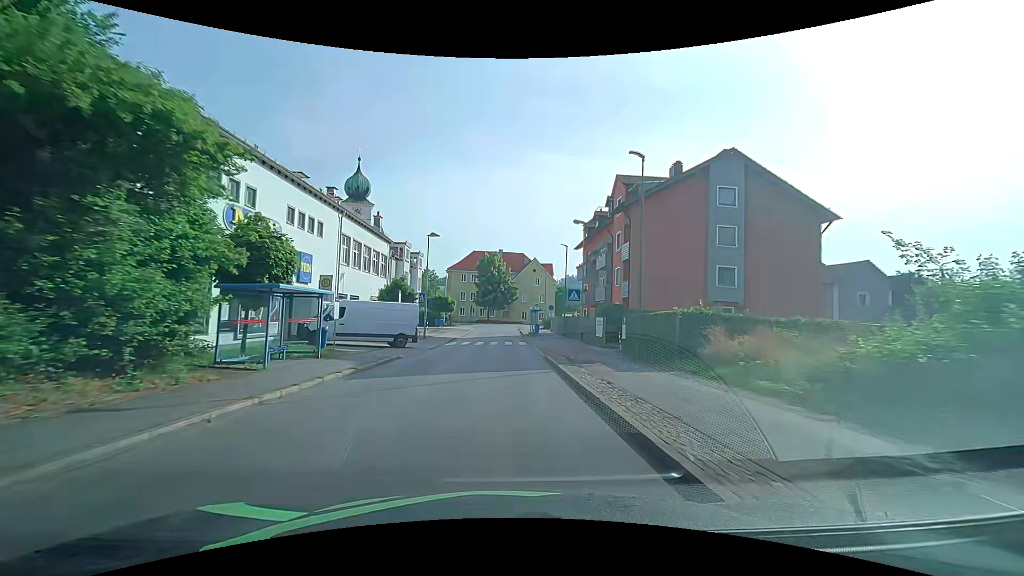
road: unclassified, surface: asphalt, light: Day
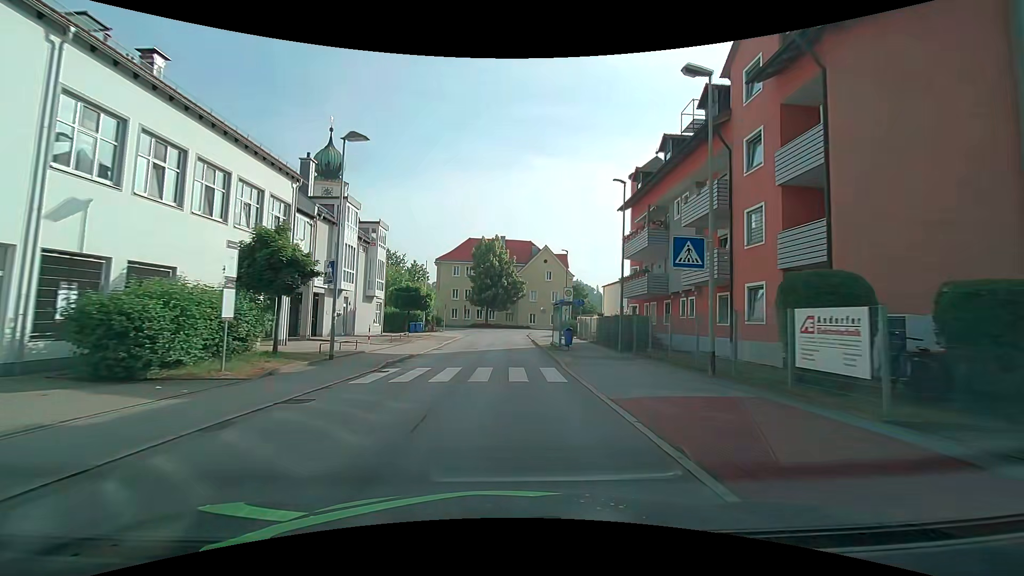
(0.0, +20.9) m; -1°
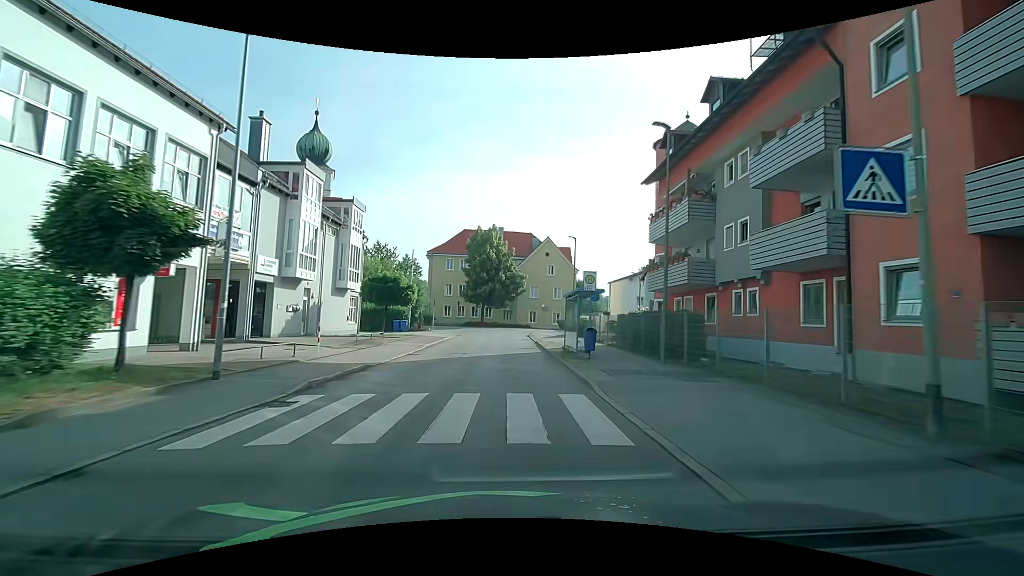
(0.0, +6.7) m; 0°
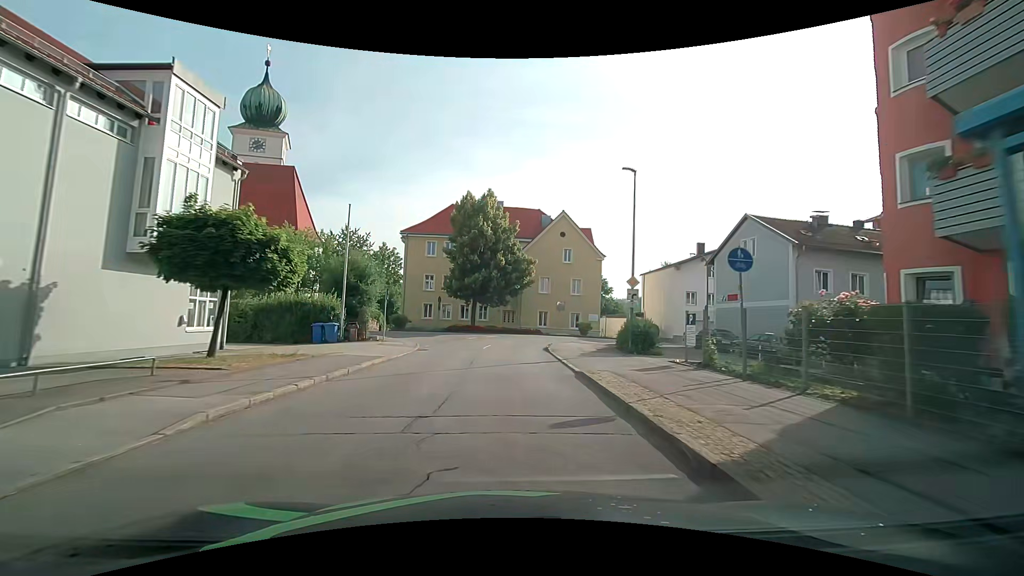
(0.0, +18.9) m; +1°
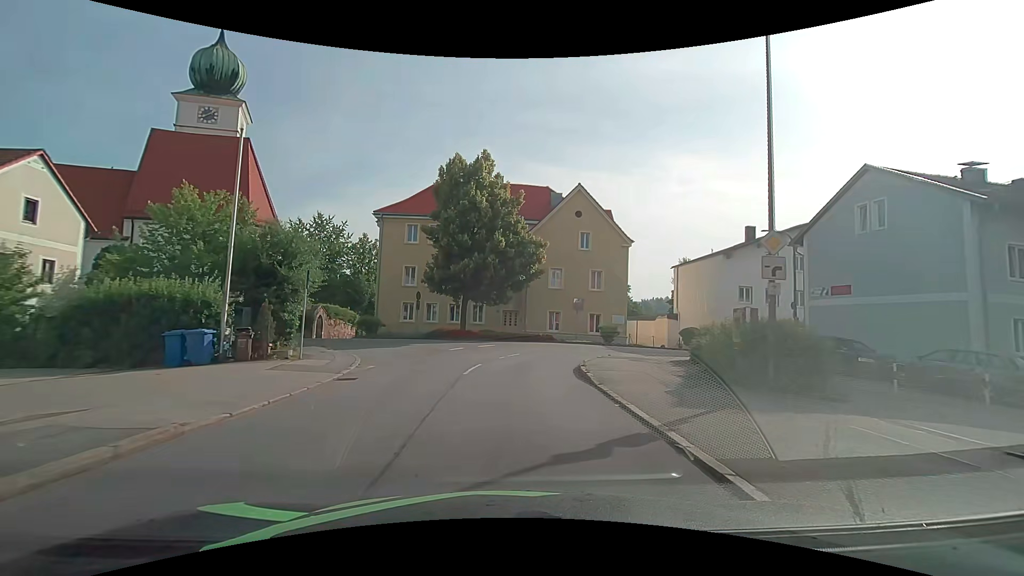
(-0.1, +11.3) m; -1°
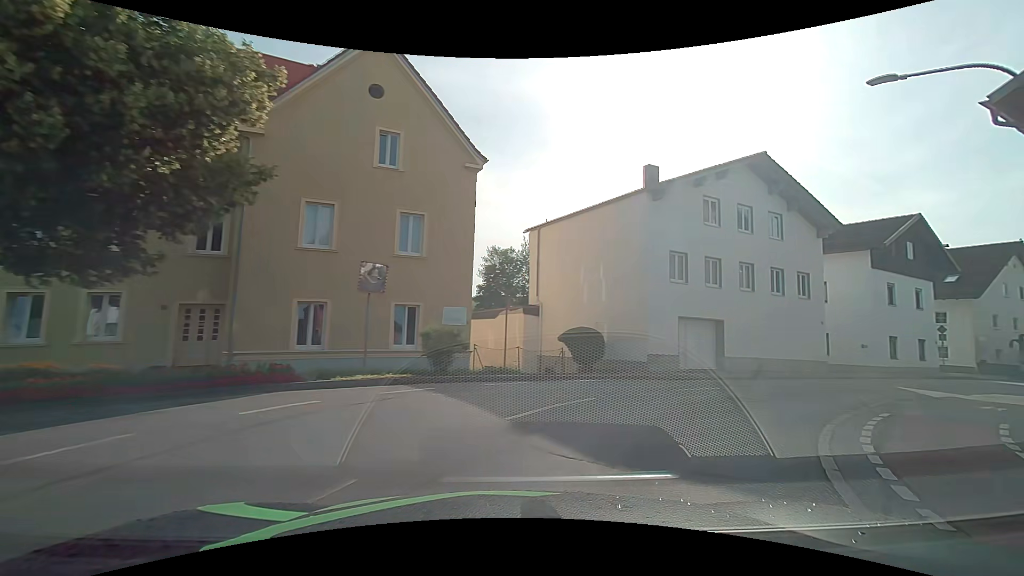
(+1.8, +22.3) m; +23°
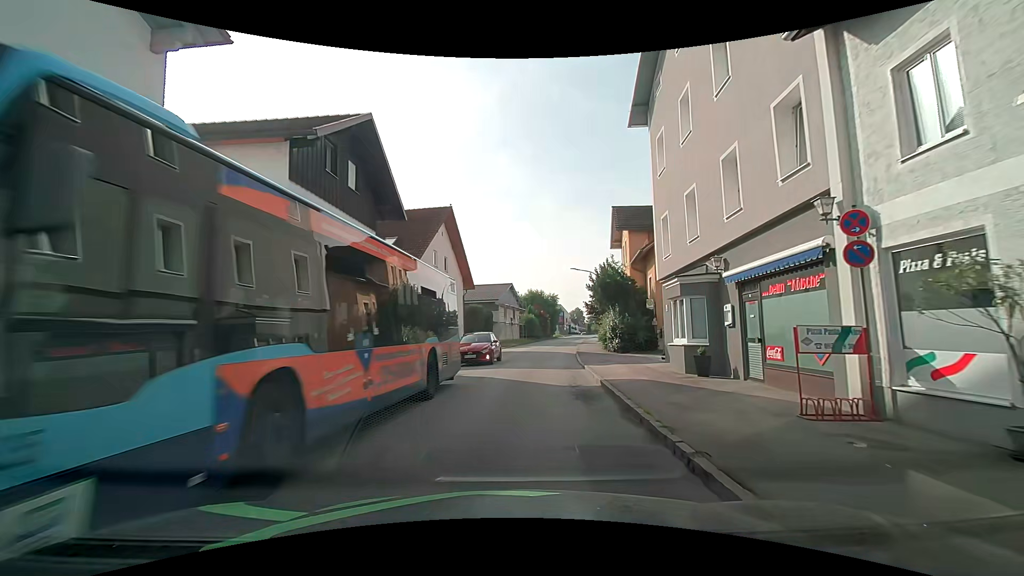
(+11.1, +17.1) m; +58°
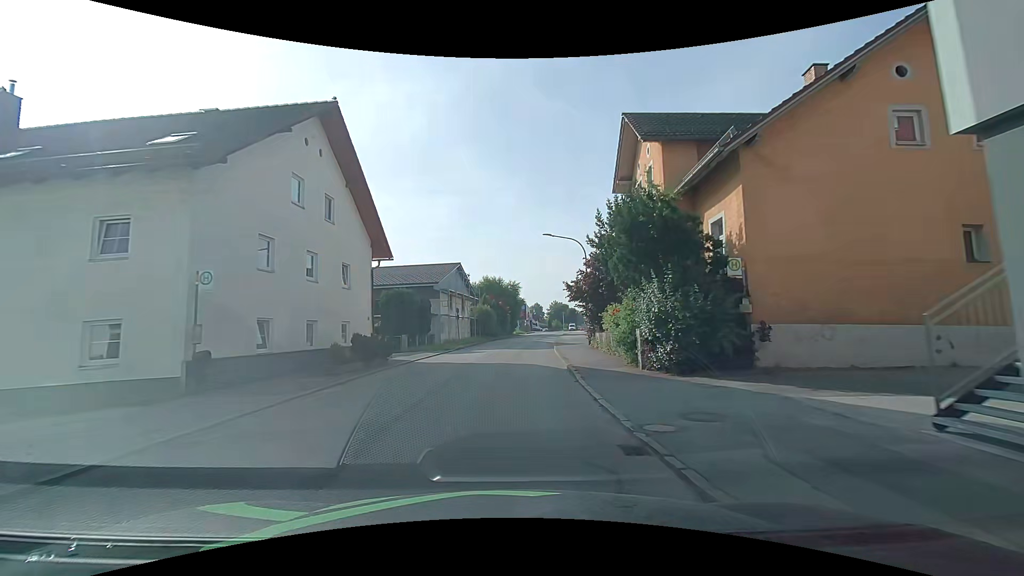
(+1.0, +16.3) m; +5°
(0, +10) (0, +20) (+1, +30) (+2, +40) (+3, +50) (+4, +60) (+6, +70) (+8, +79) (+10, +89) (+12, +99) m
